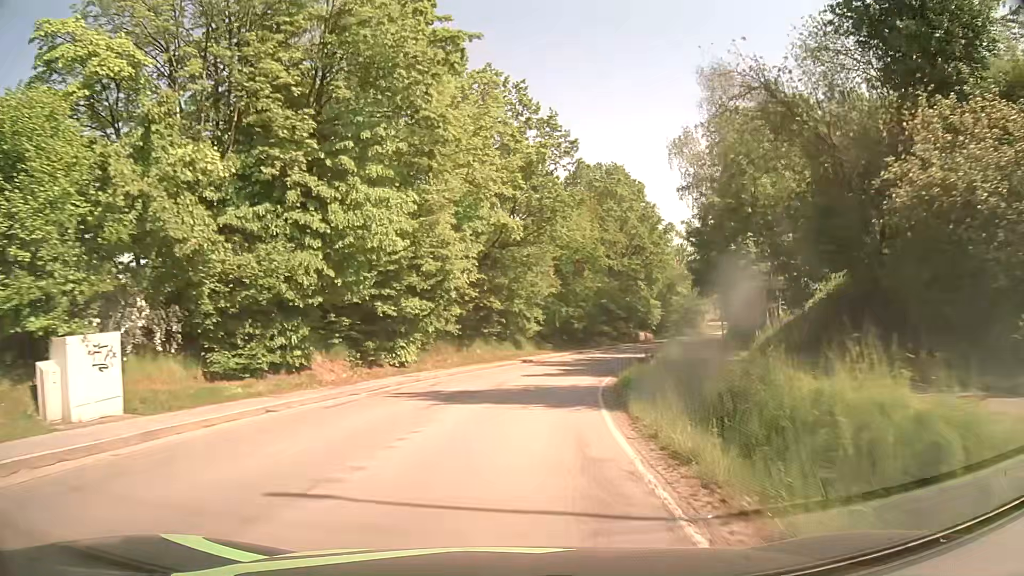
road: secondary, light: Day
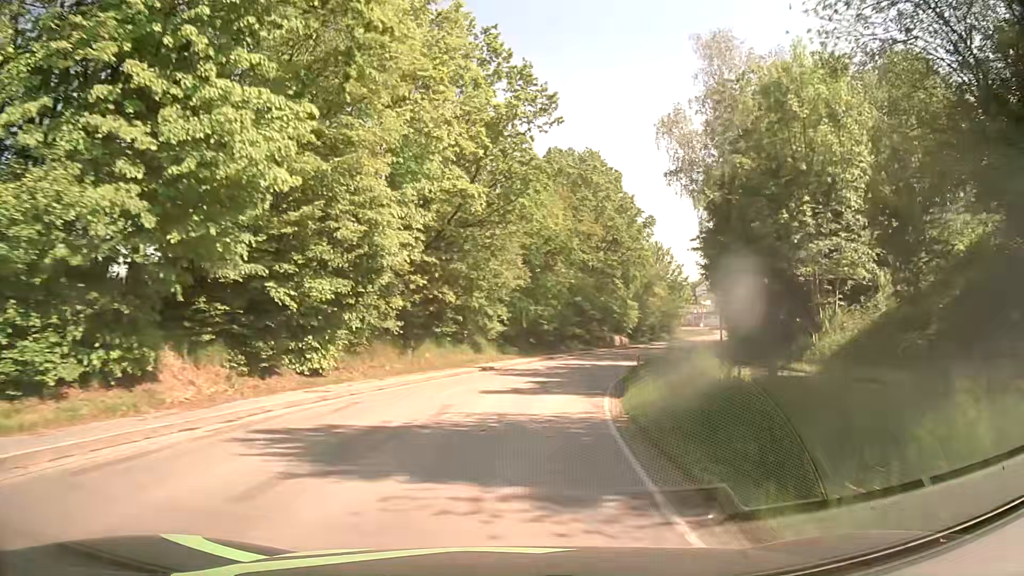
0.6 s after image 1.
(+0.2, +8.1) m; +3°
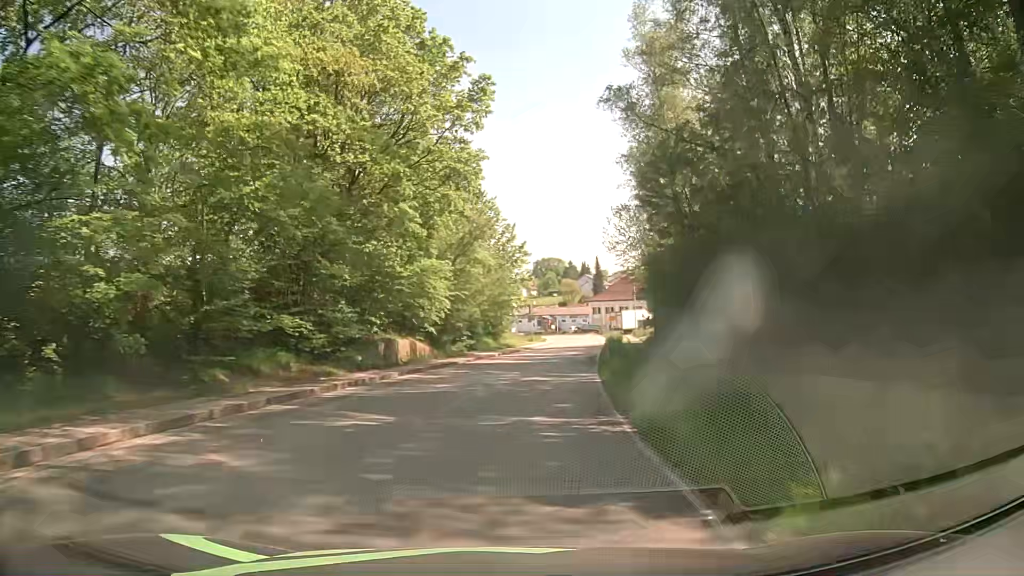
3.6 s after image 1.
(+6.6, +39.9) m; +18°
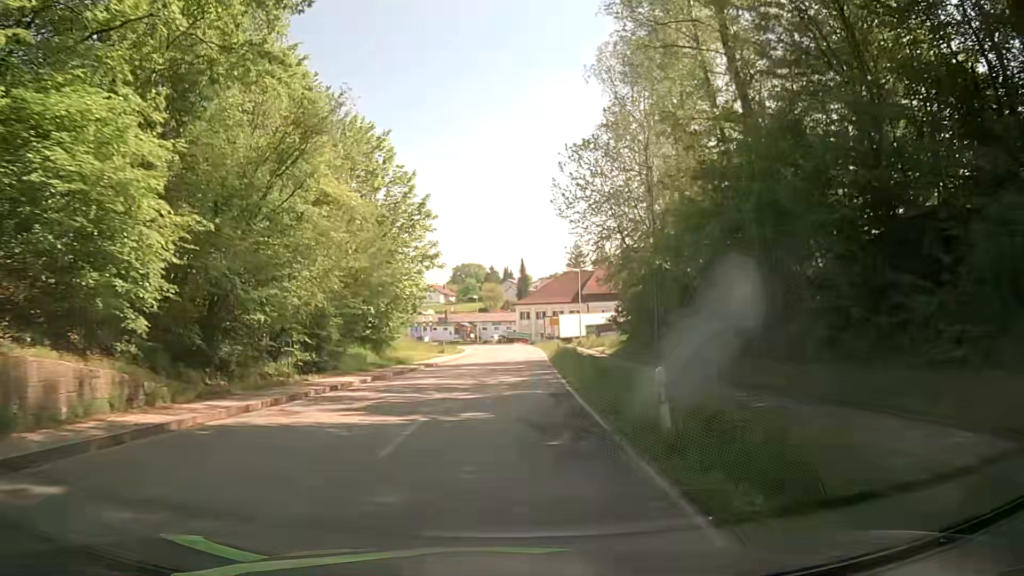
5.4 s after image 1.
(+1.5, +22.6) m; +7°
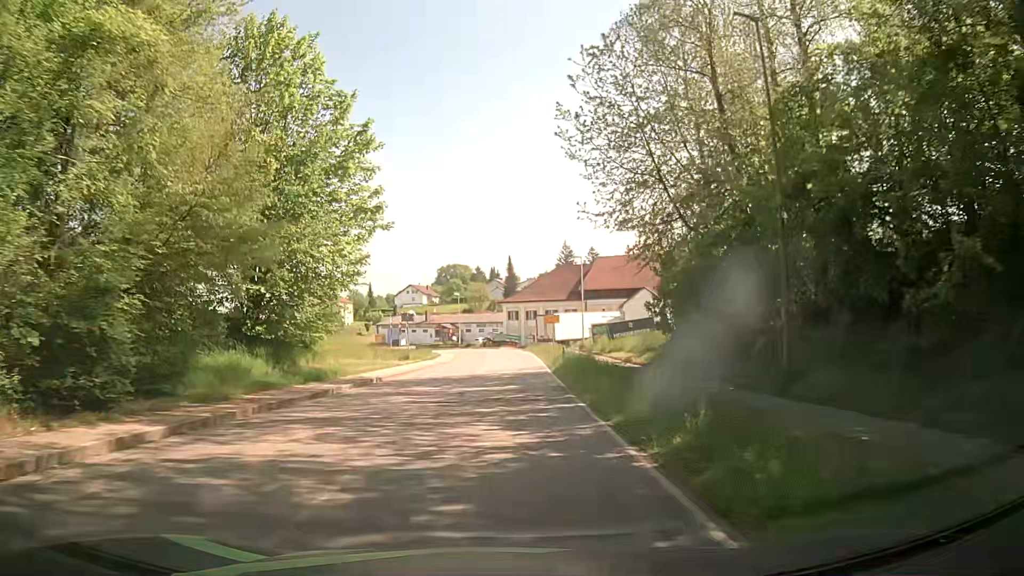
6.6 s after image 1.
(+0.2, +14.4) m; +1°
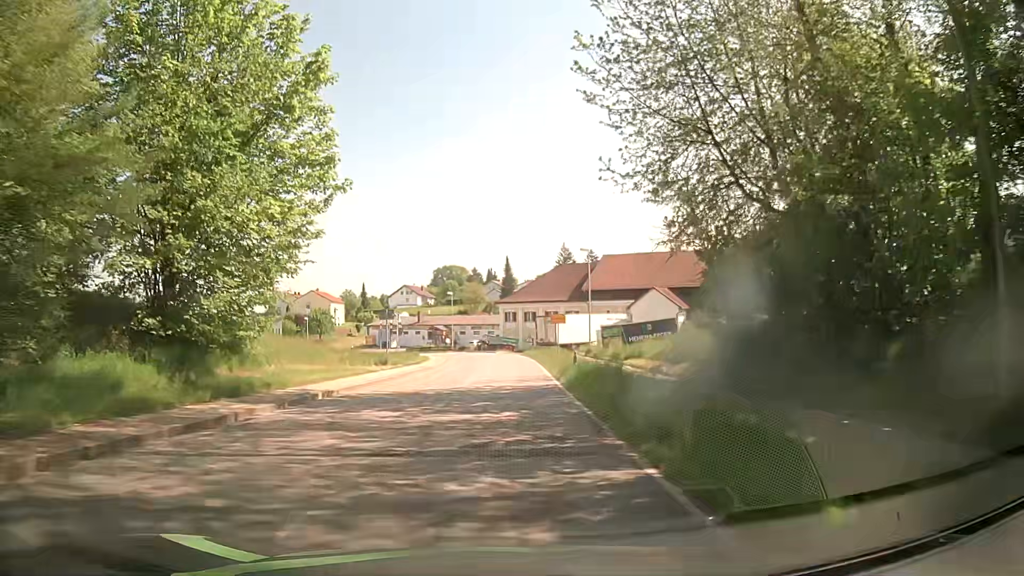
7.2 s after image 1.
(+0.1, +7.1) m; -1°
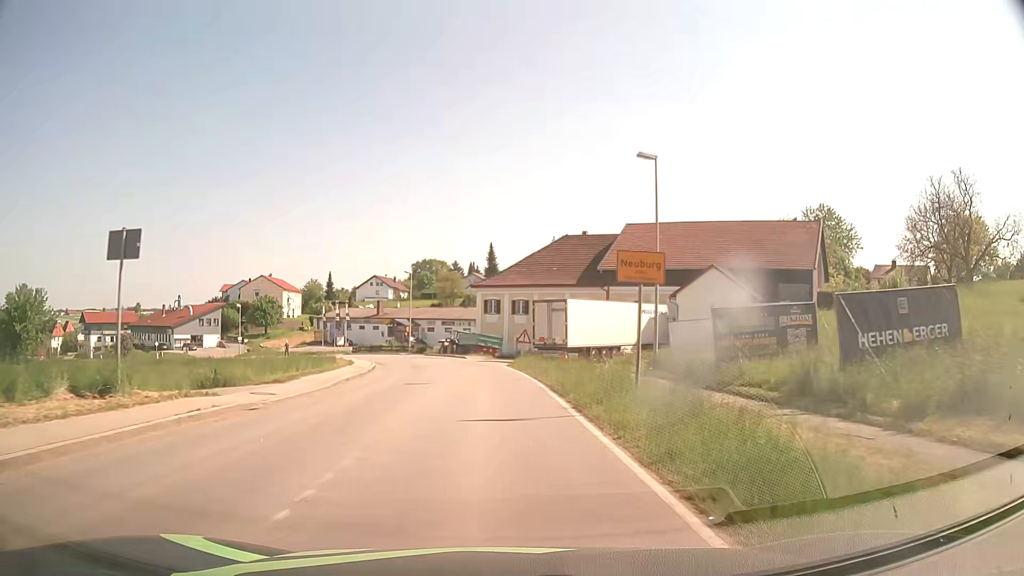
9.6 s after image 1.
(+1.2, +27.5) m; +3°
